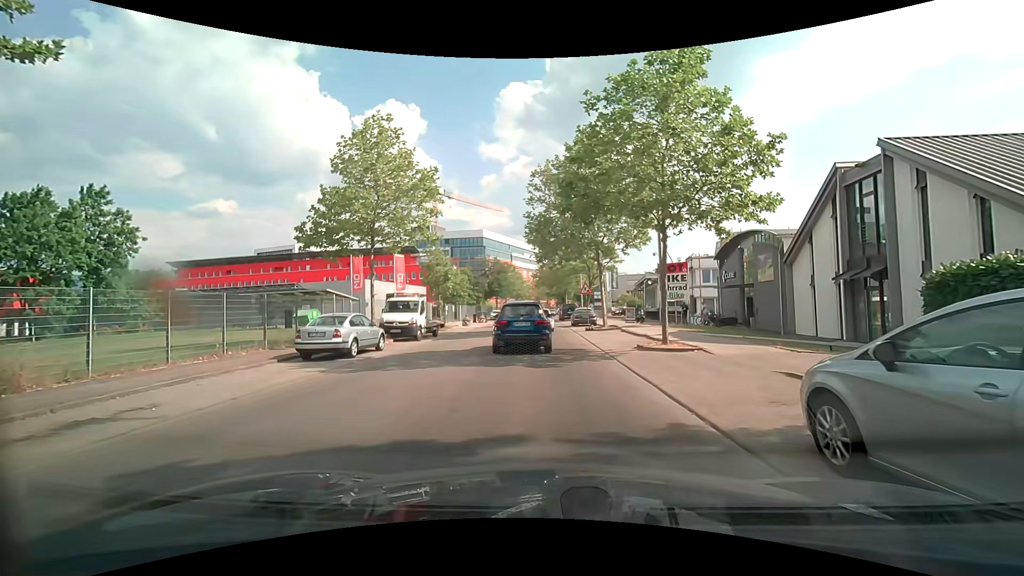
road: unclassified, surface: asphalt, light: Day
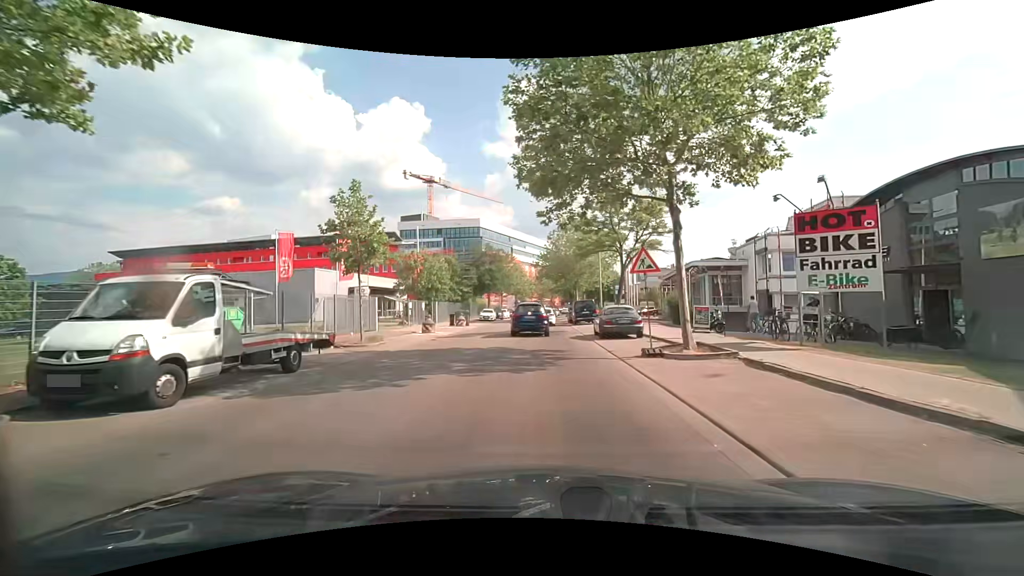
(+0.1, +17.2) m; 0°
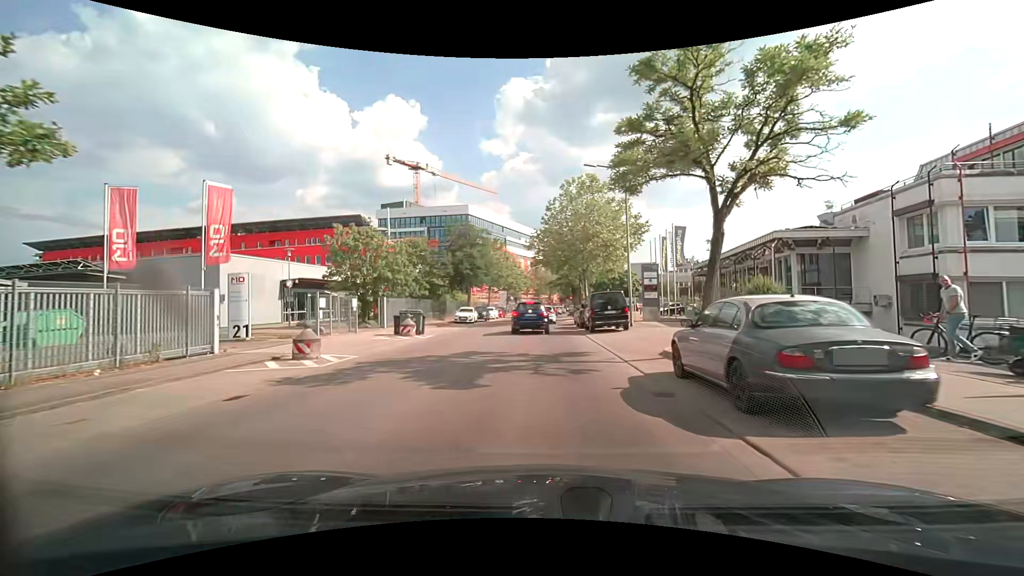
(0.0, +15.6) m; +1°
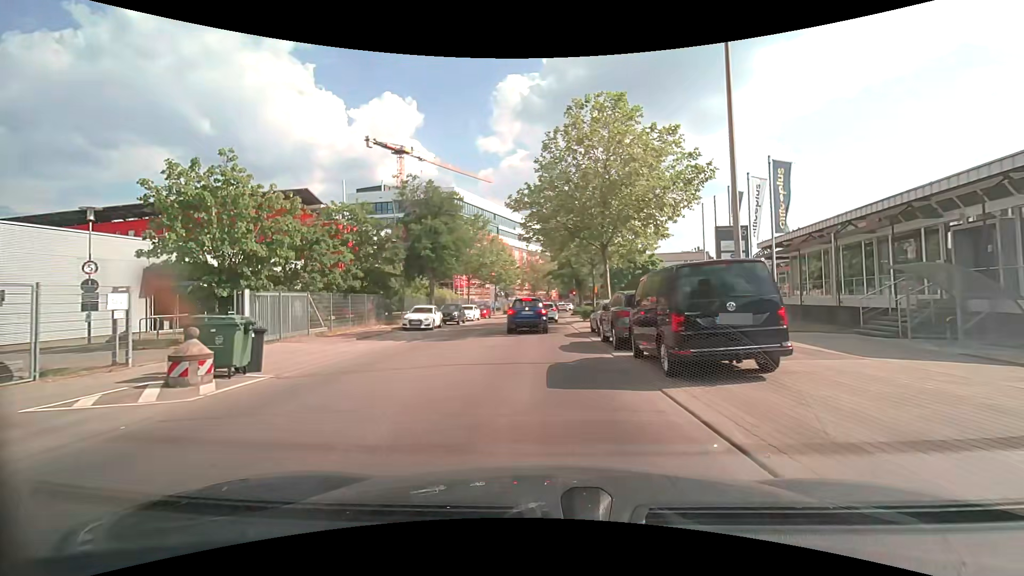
(-0.1, +15.6) m; 0°
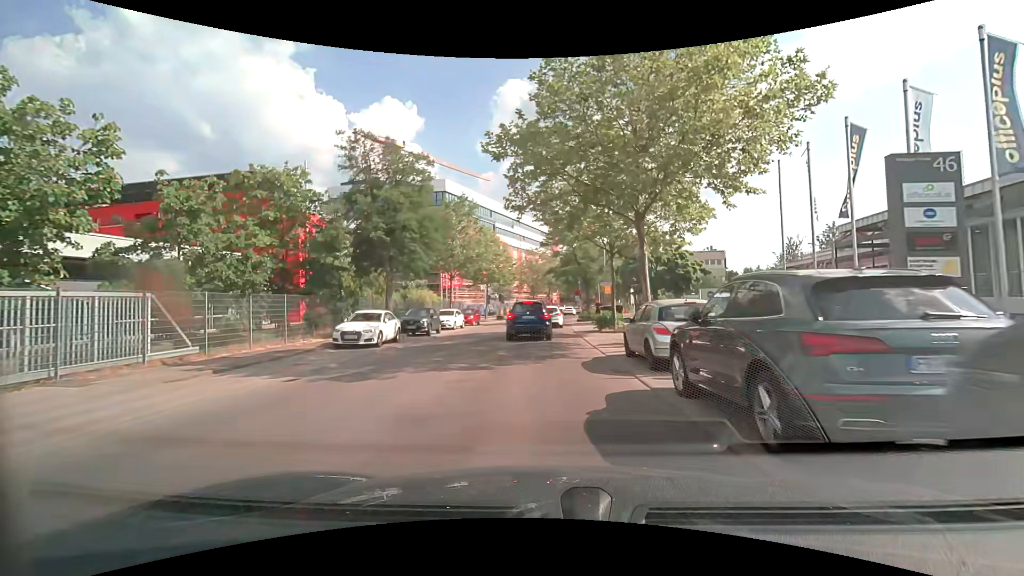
(0.0, +9.6) m; 0°
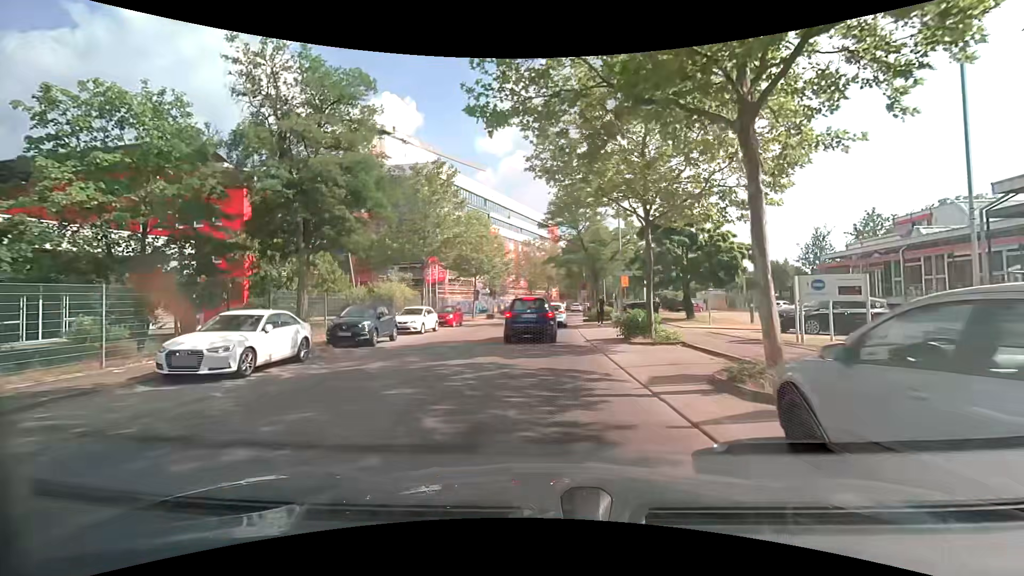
(0.0, +8.7) m; 0°
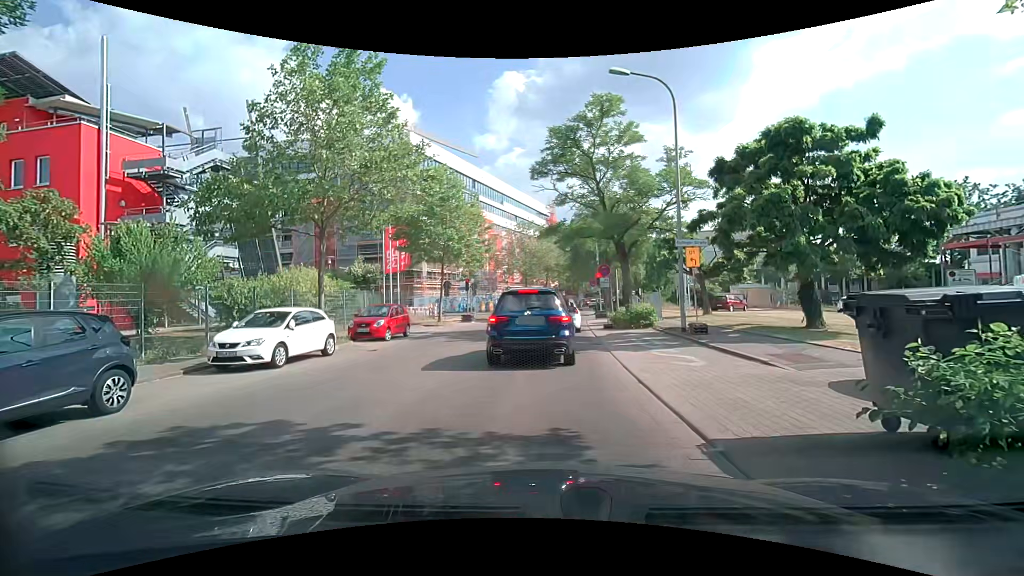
(0.0, +13.4) m; +2°
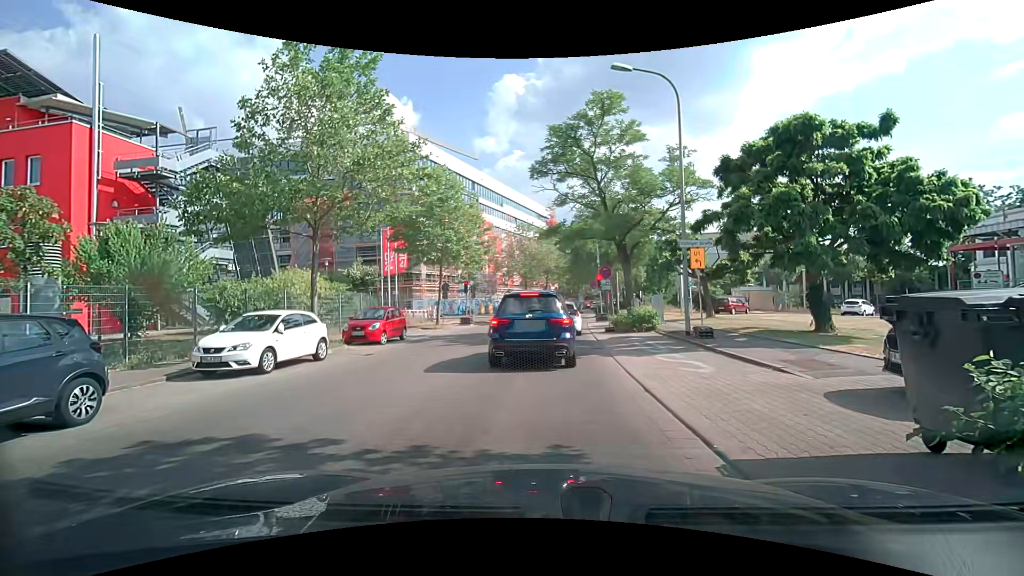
(0.0, +0.5) m; 0°
